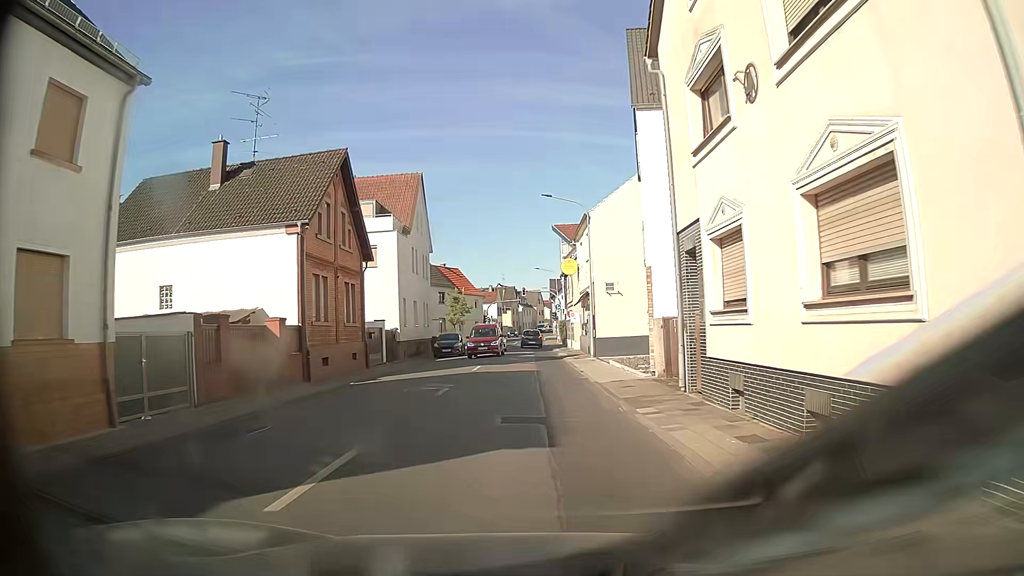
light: Day
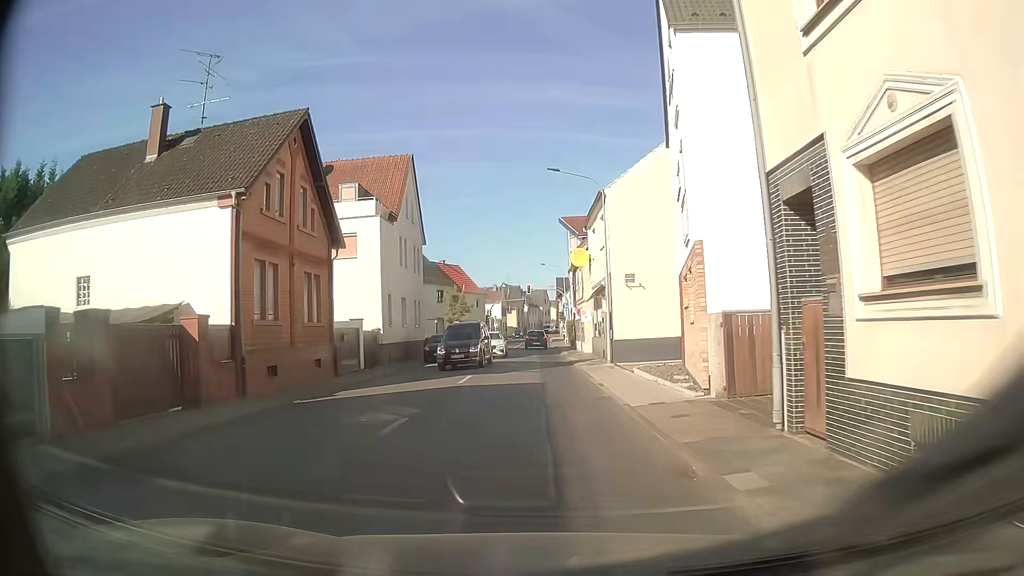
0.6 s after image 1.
(-0.1, +5.3) m; -3°
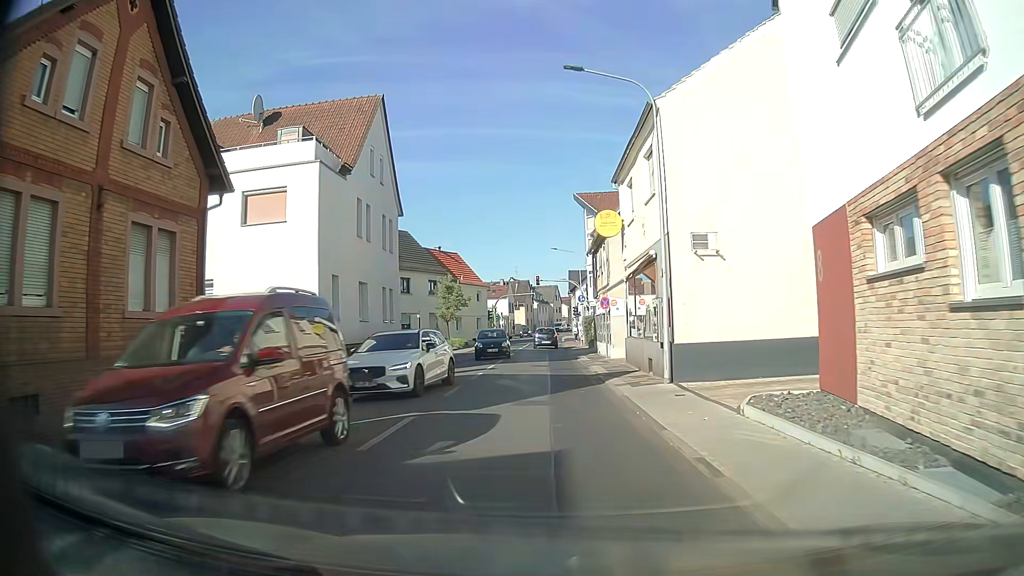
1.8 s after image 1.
(+0.3, +10.5) m; +2°
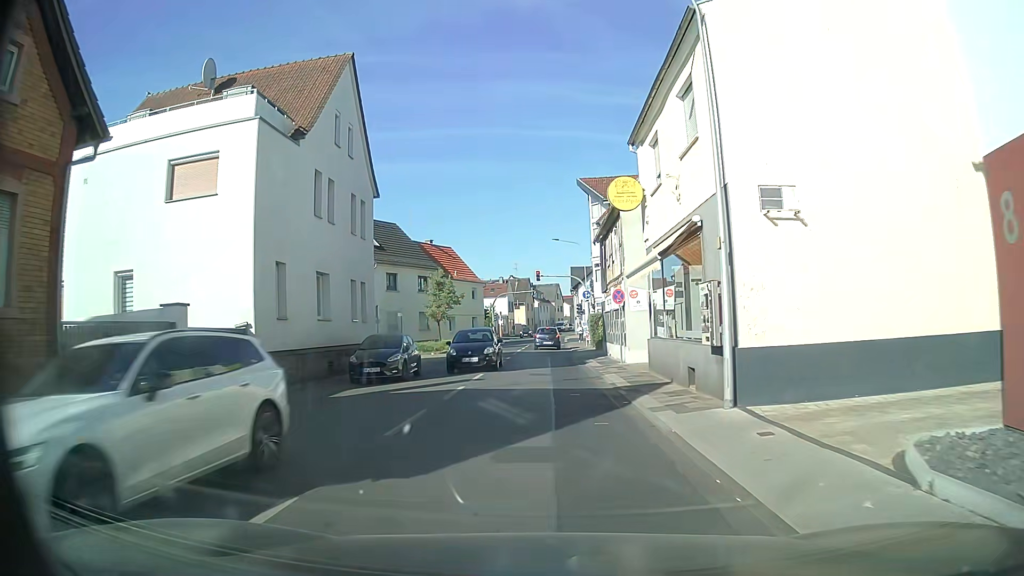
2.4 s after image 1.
(-0.1, +5.2) m; -1°
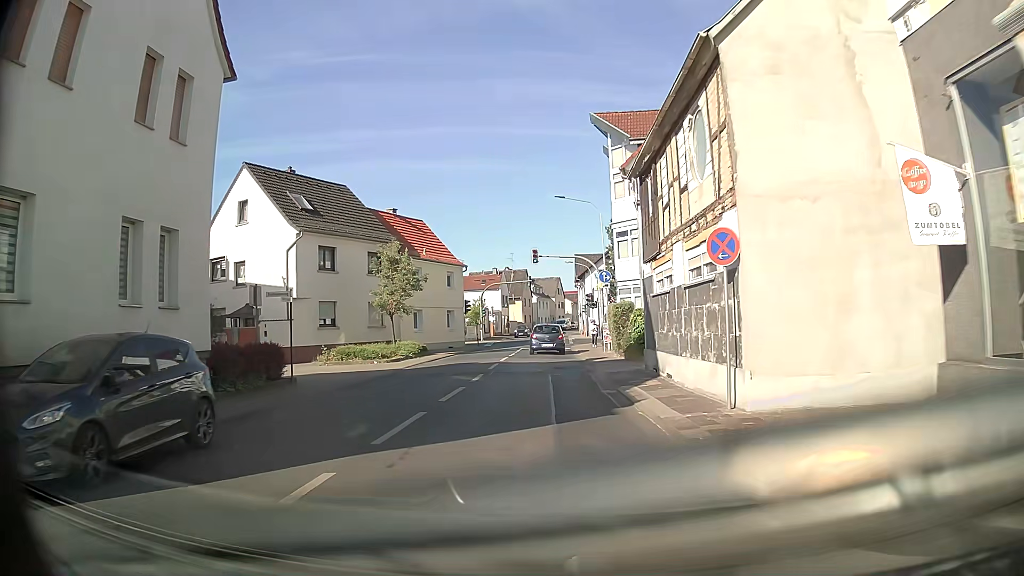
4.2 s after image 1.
(0.0, +14.8) m; +2°
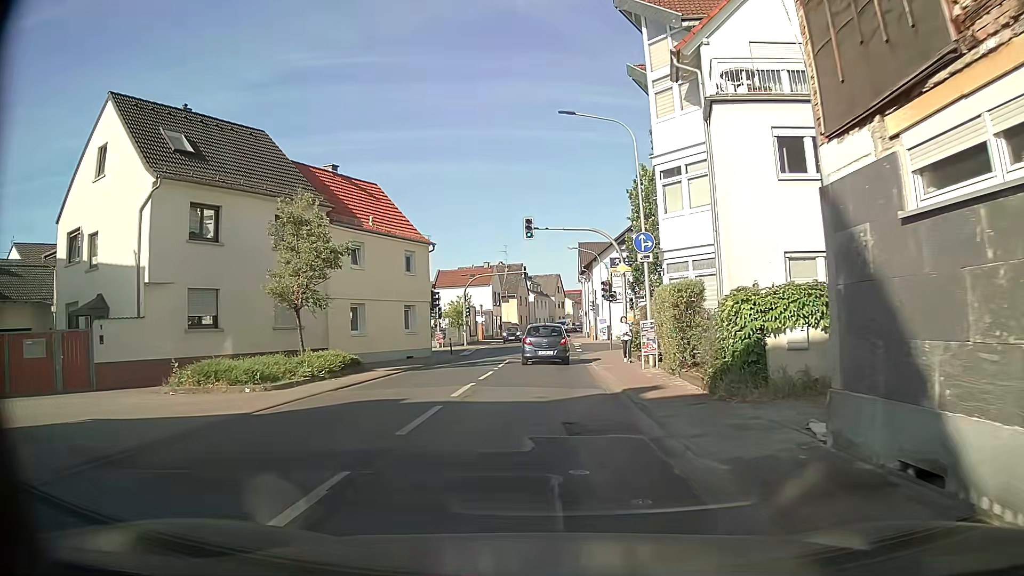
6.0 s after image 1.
(-0.4, +13.2) m; -2°
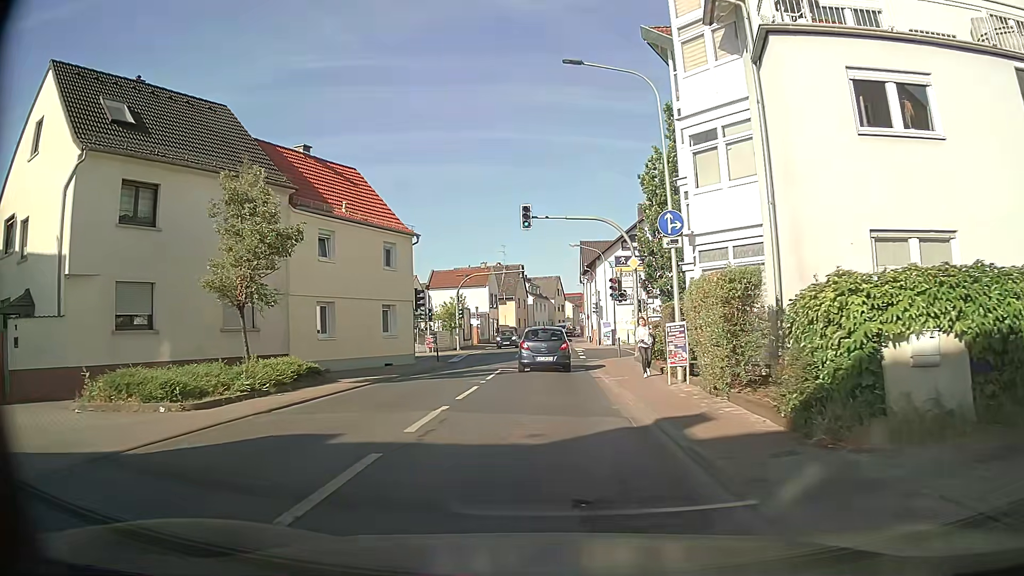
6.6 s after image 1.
(0.0, +4.2) m; +2°
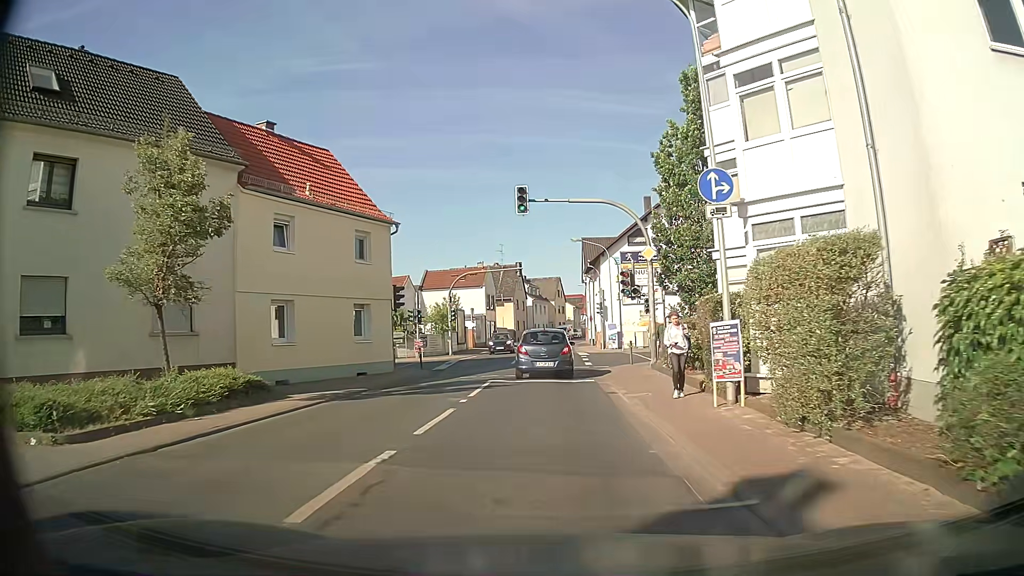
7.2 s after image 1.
(-0.1, +4.2) m; -2°
